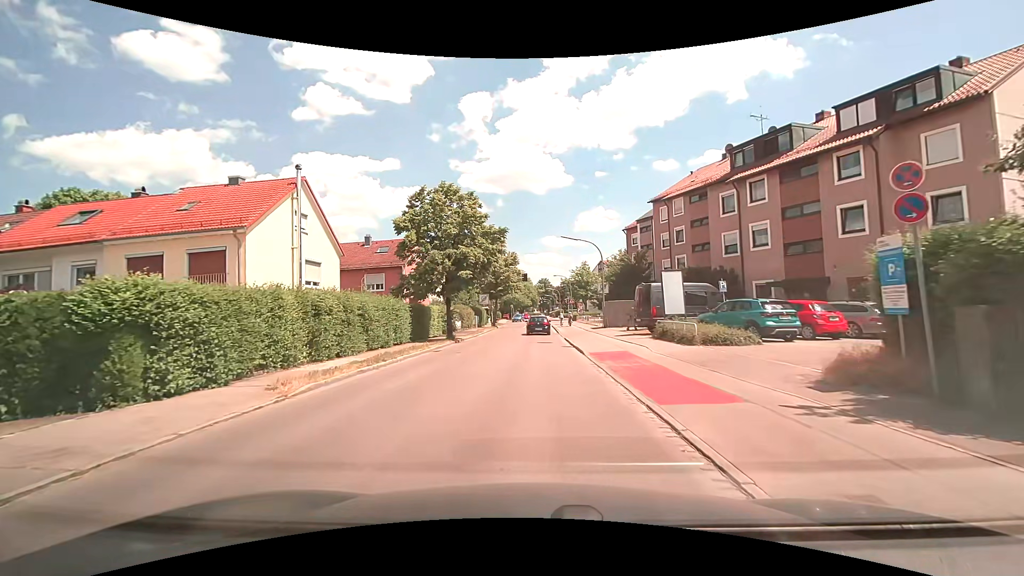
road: tertiary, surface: asphalt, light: Day
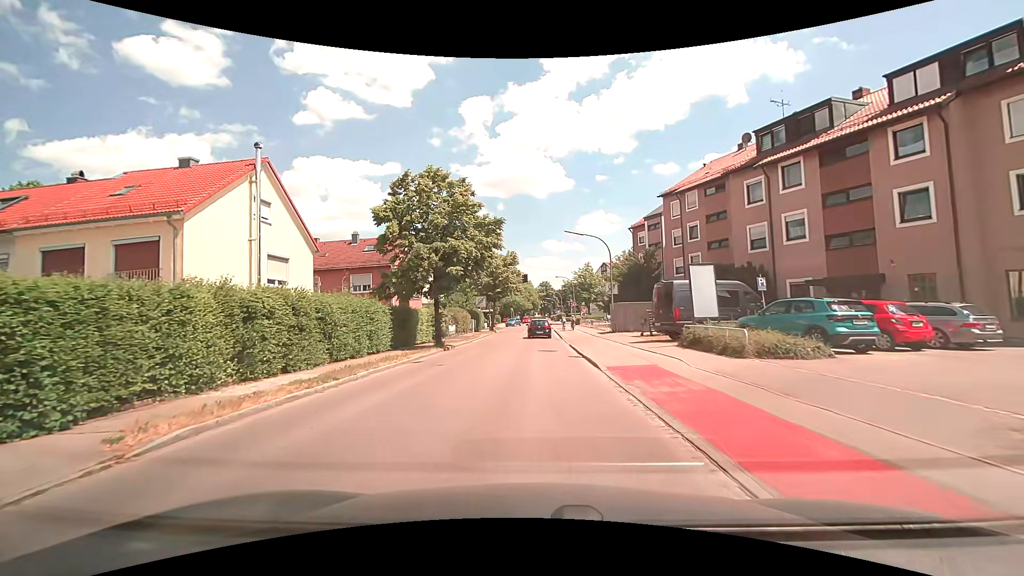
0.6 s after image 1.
(0.0, +4.0) m; -1°
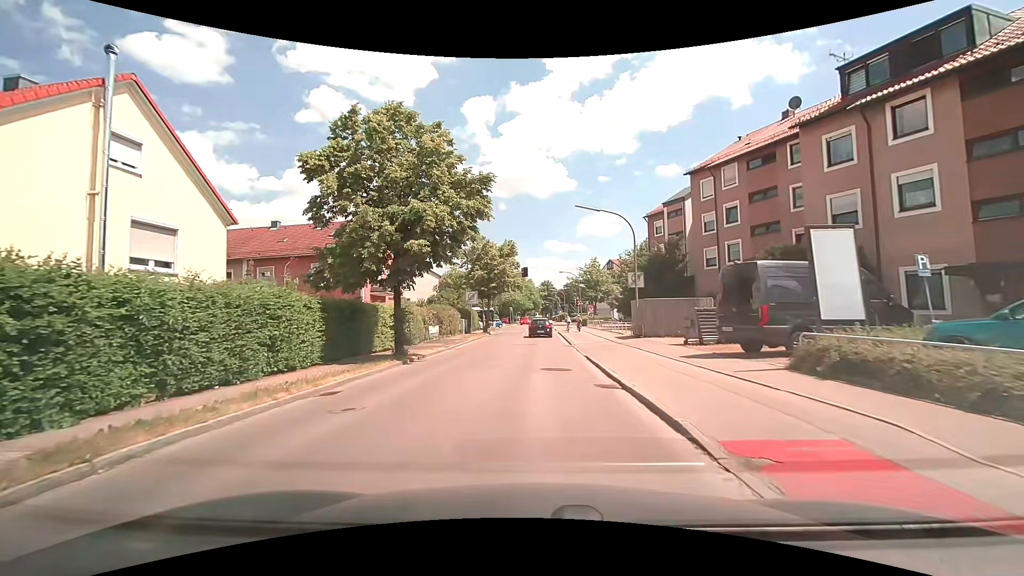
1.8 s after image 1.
(0.0, +8.1) m; +1°
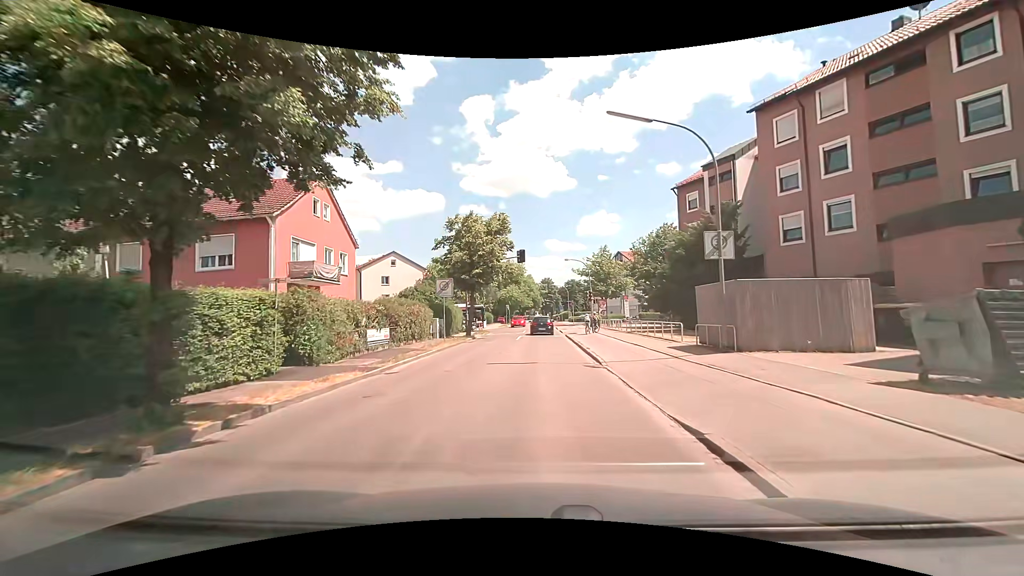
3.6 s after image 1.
(-0.1, +12.4) m; 0°
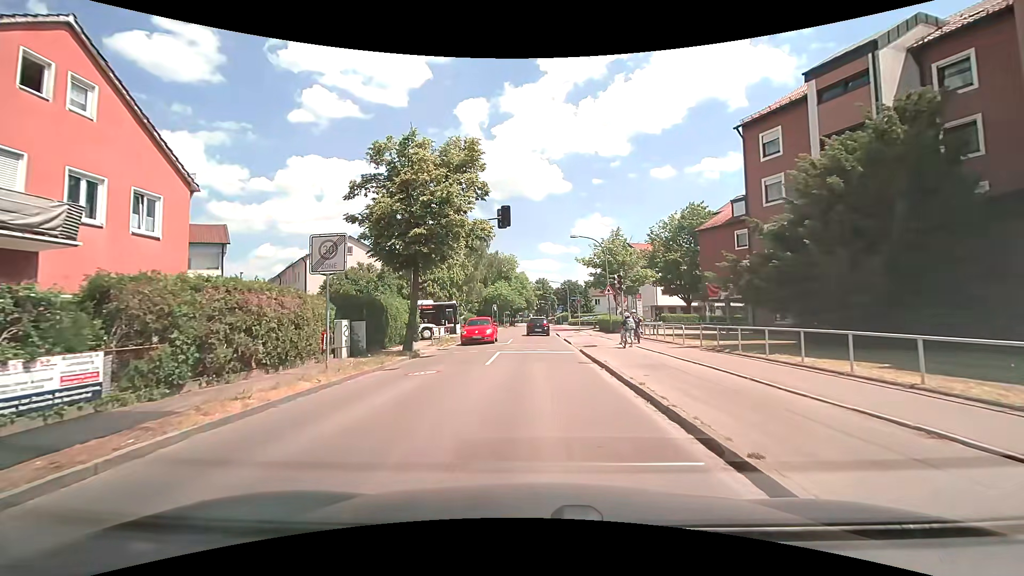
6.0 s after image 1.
(-0.1, +15.8) m; -1°
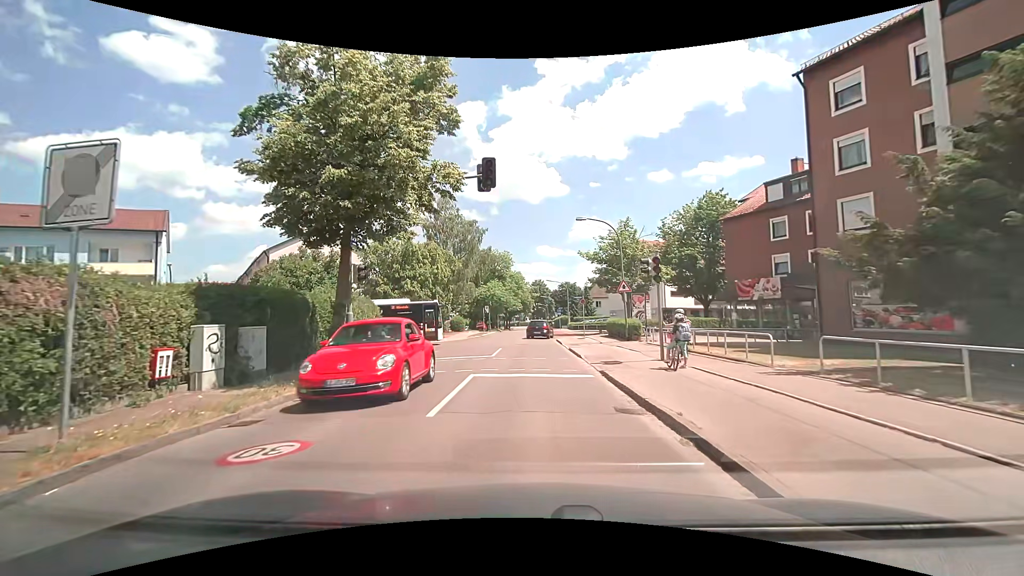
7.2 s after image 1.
(+0.1, +7.4) m; +1°
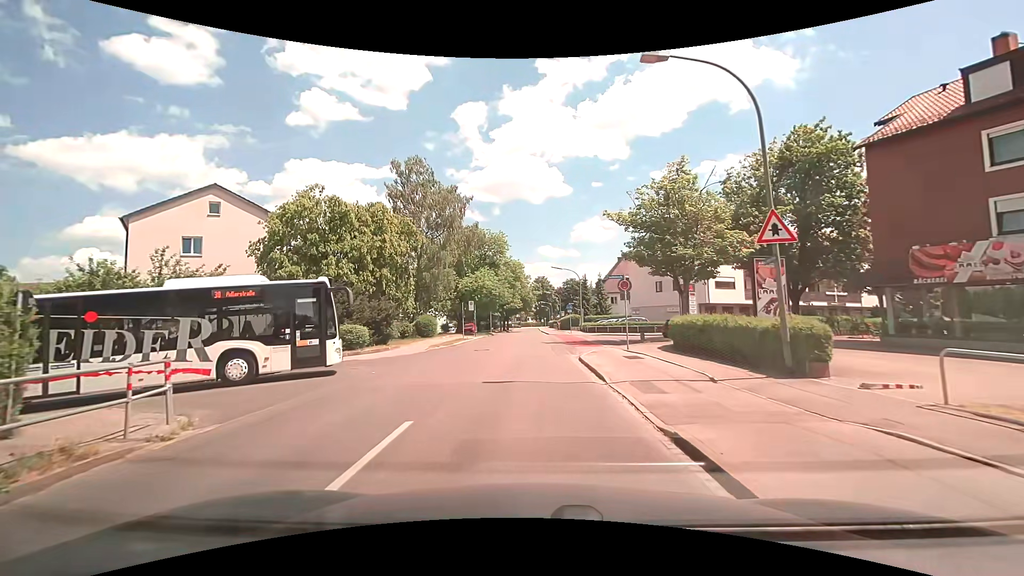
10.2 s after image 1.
(+0.2, +17.8) m; 0°
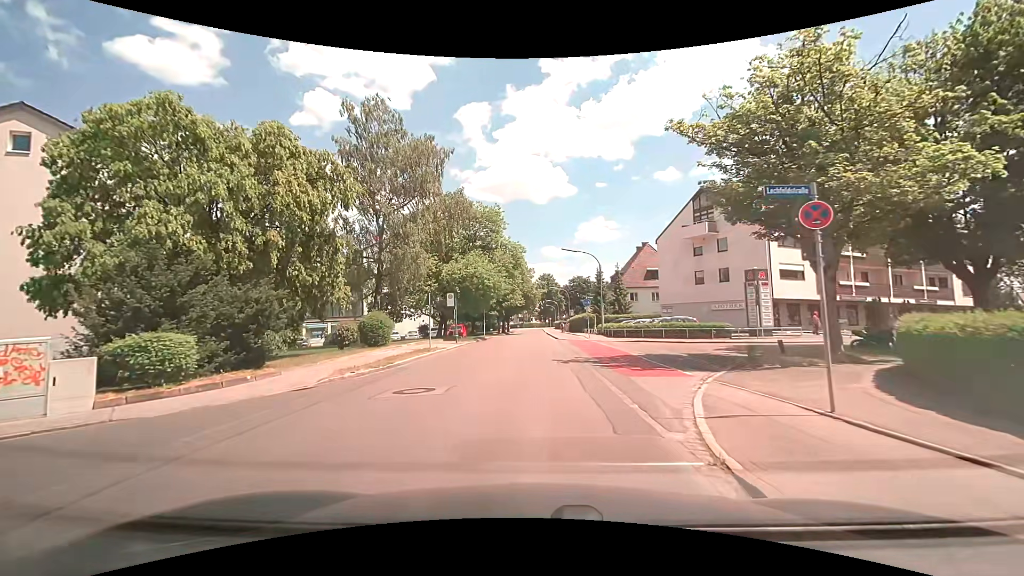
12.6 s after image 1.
(-0.1, +14.2) m; -1°
